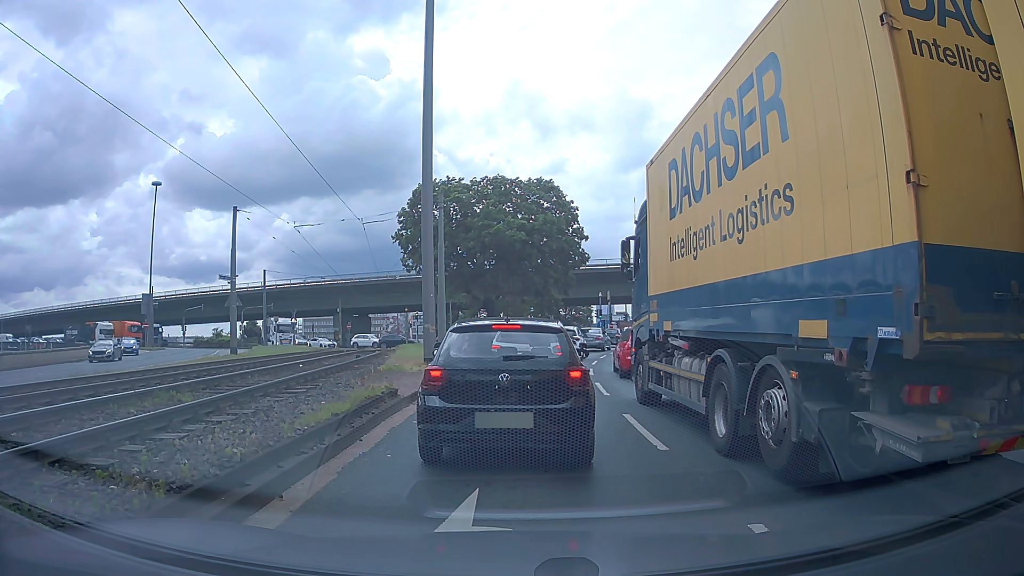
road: primary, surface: asphalt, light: Day
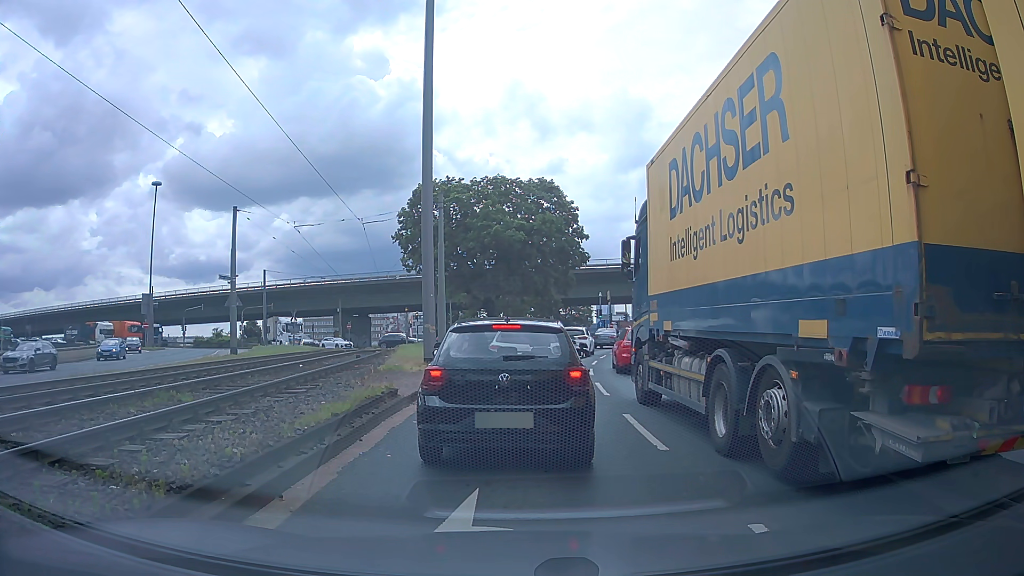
(0.0, 0.0) m; 0°
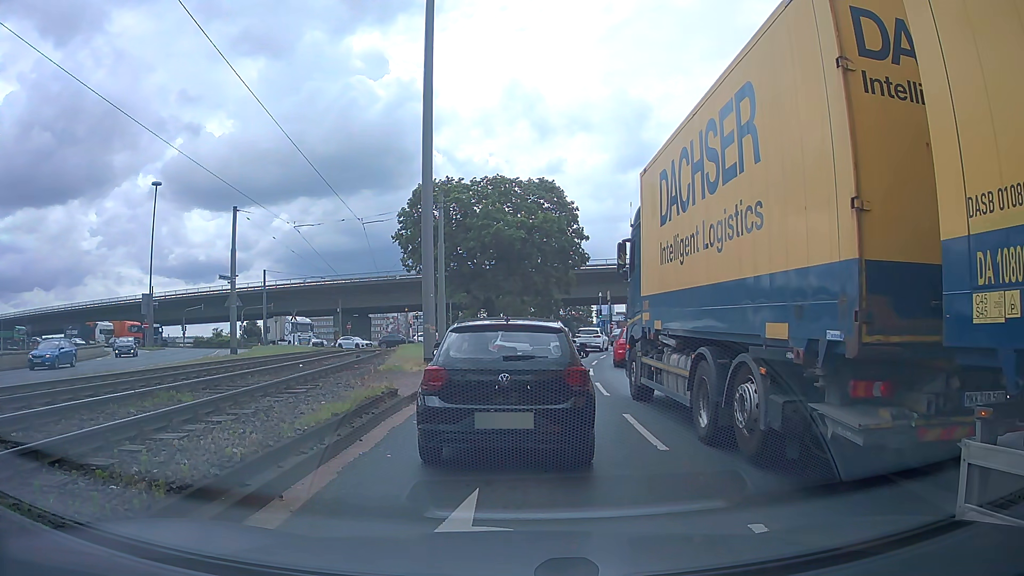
(0.0, 0.0) m; 0°
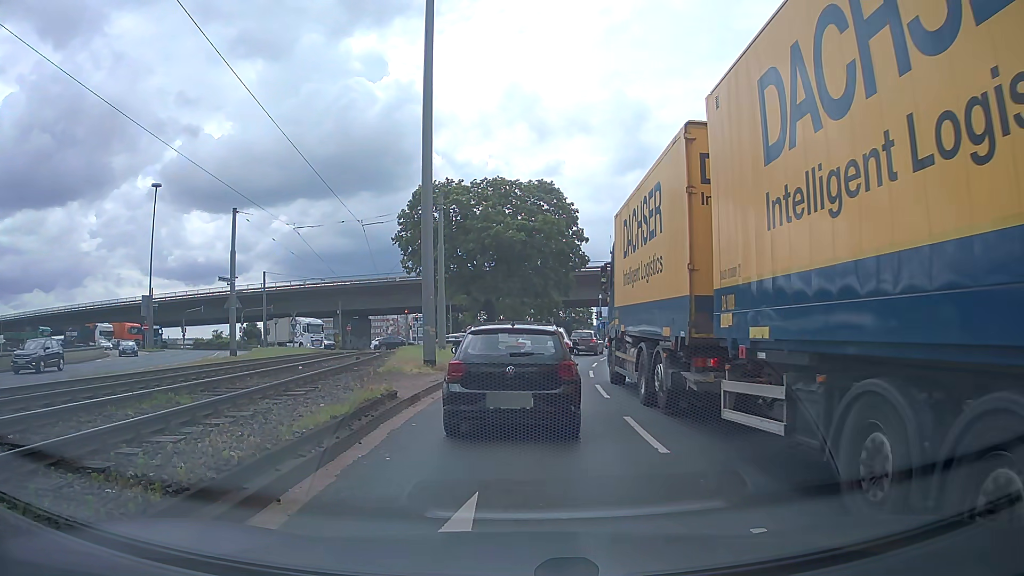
(0.0, 0.0) m; 0°
